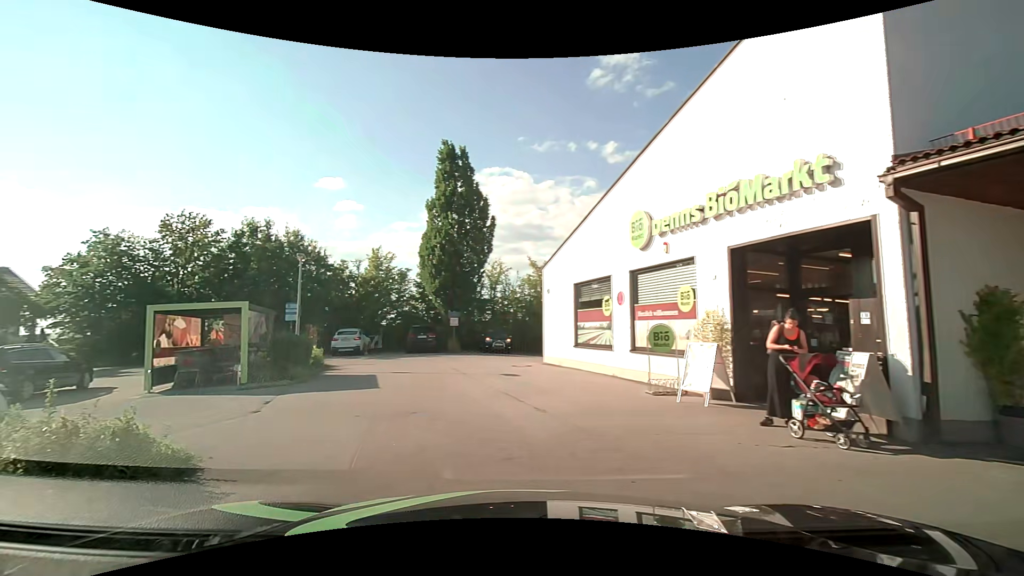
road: service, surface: asphalt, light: Day
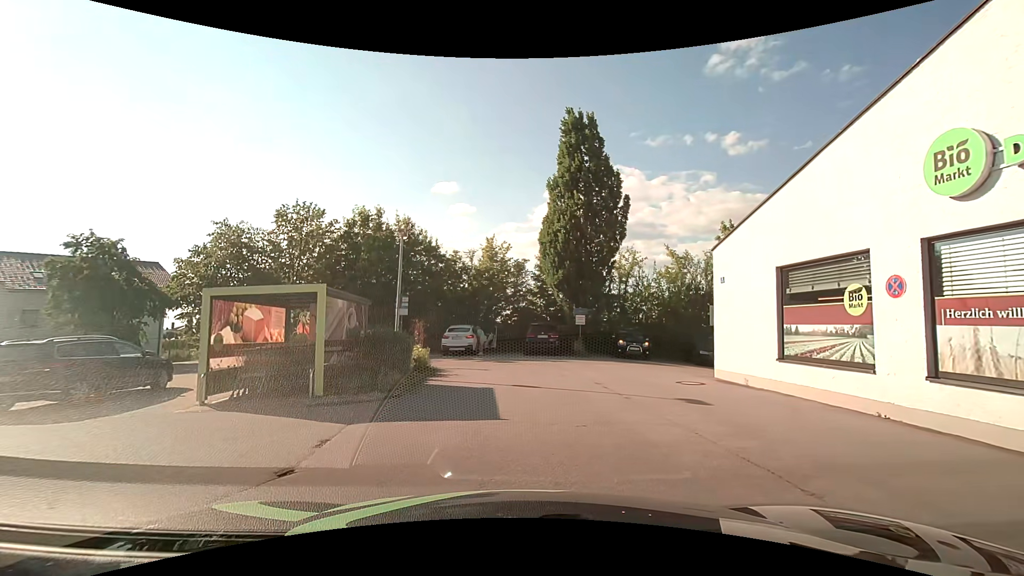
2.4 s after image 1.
(-0.8, +4.8) m; -11°
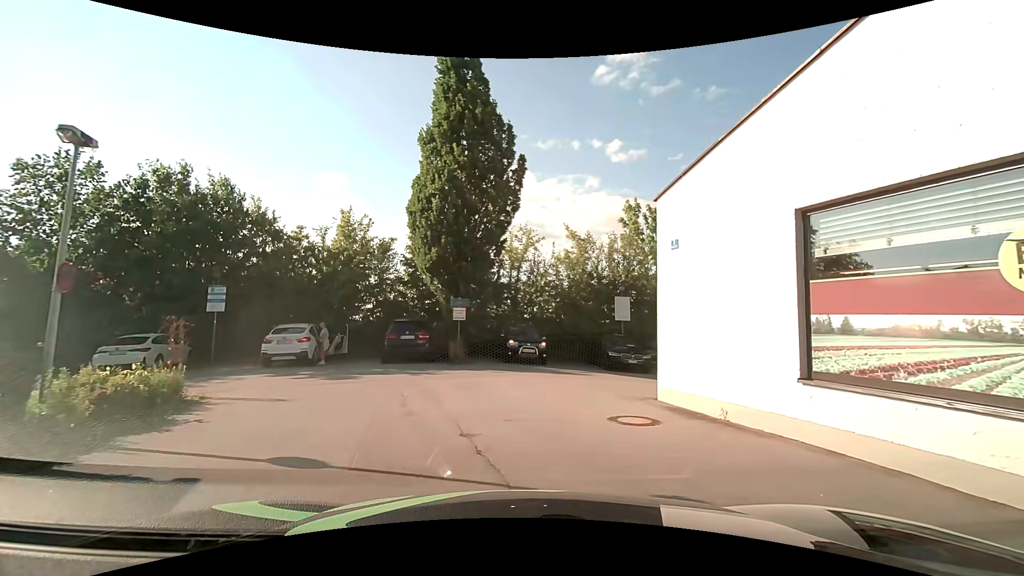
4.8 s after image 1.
(+1.0, +6.6) m; +14°
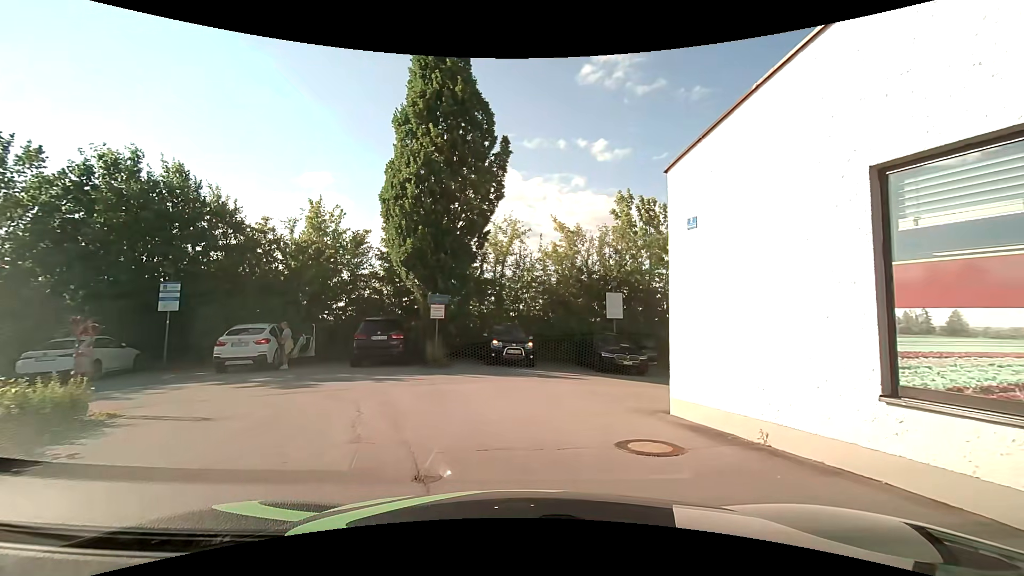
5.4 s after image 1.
(0.0, +1.8) m; +1°
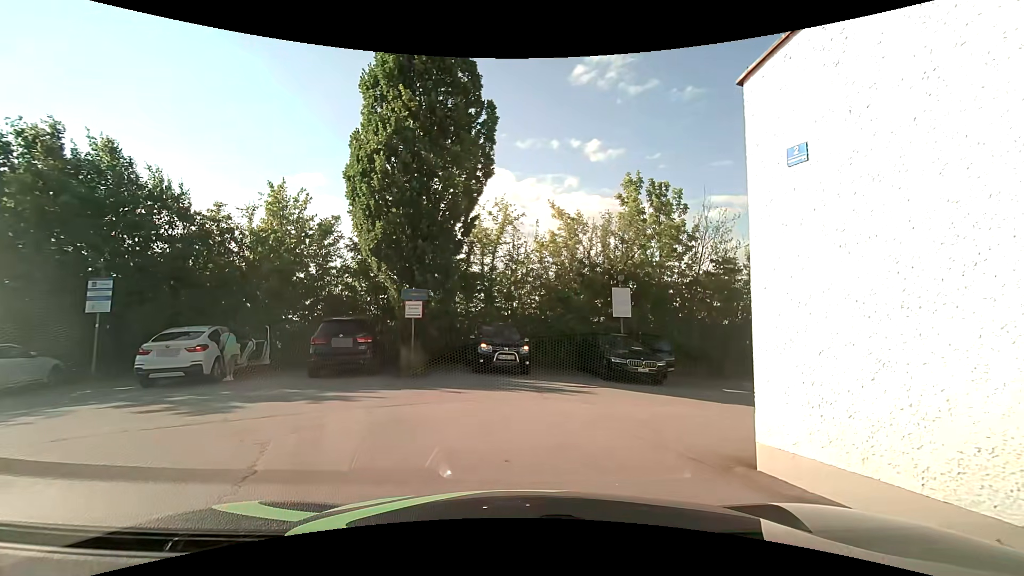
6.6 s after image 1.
(0.0, +2.9) m; 0°
